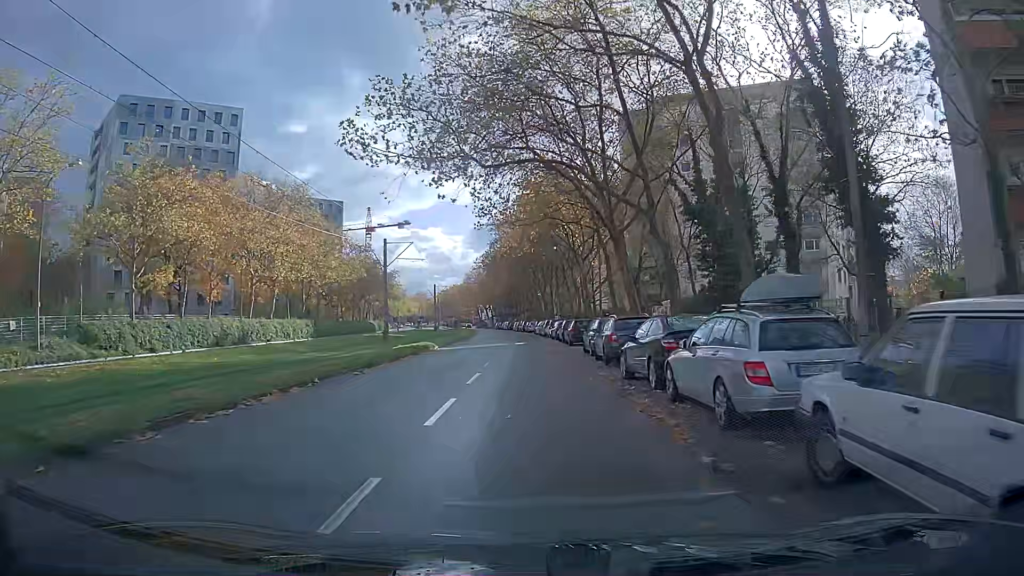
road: tertiary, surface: asphalt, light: Day
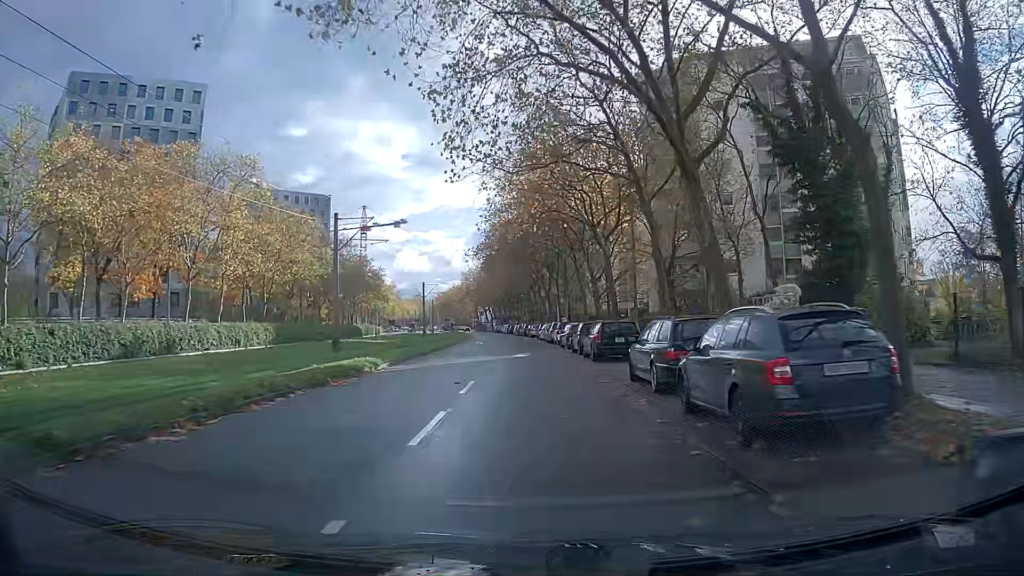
(+0.1, +13.0) m; 0°
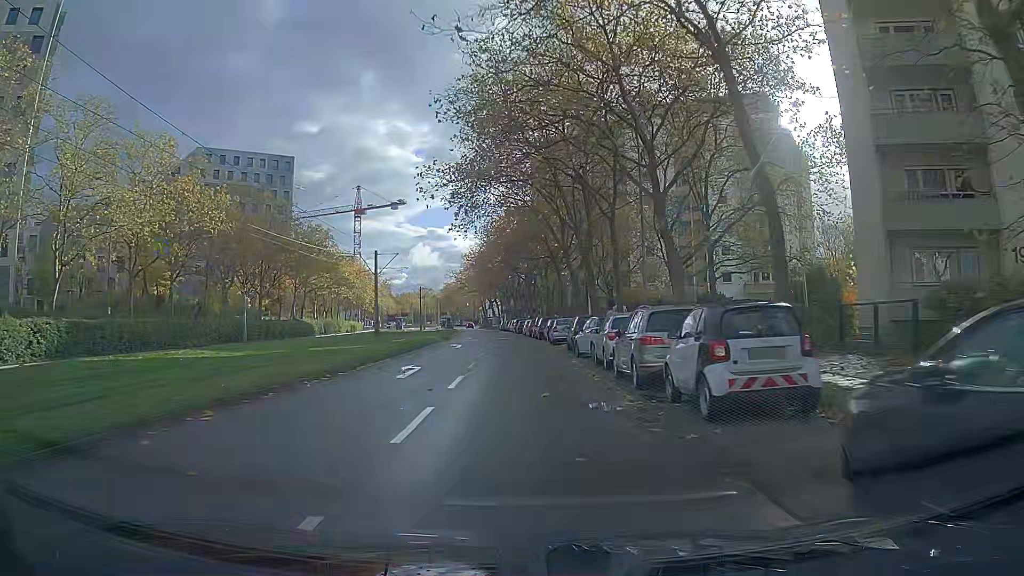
(-0.3, +35.6) m; -1°
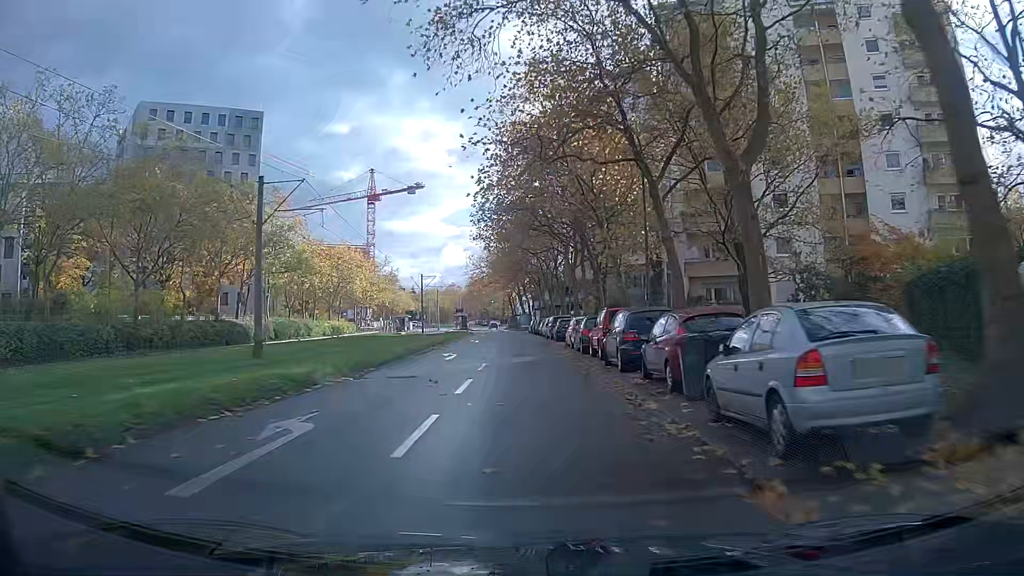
(-0.9, +30.4) m; -3°
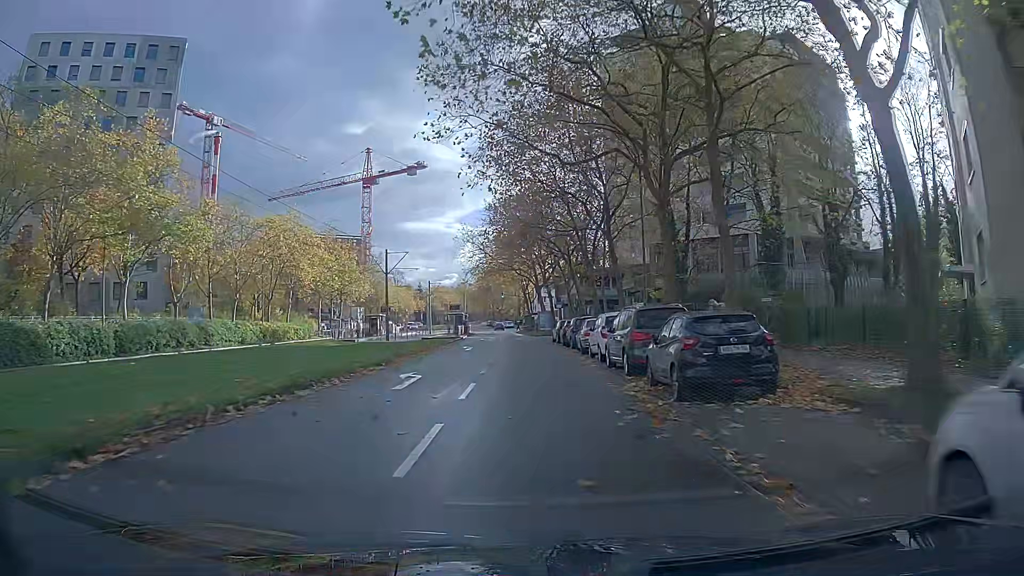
(-0.1, +30.3) m; -1°
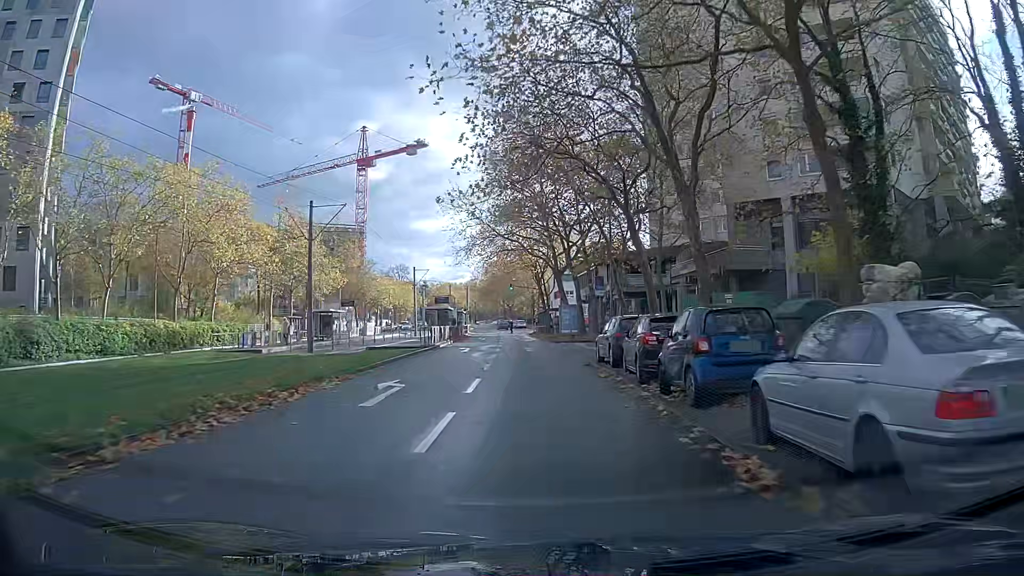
(-0.3, +22.6) m; -1°
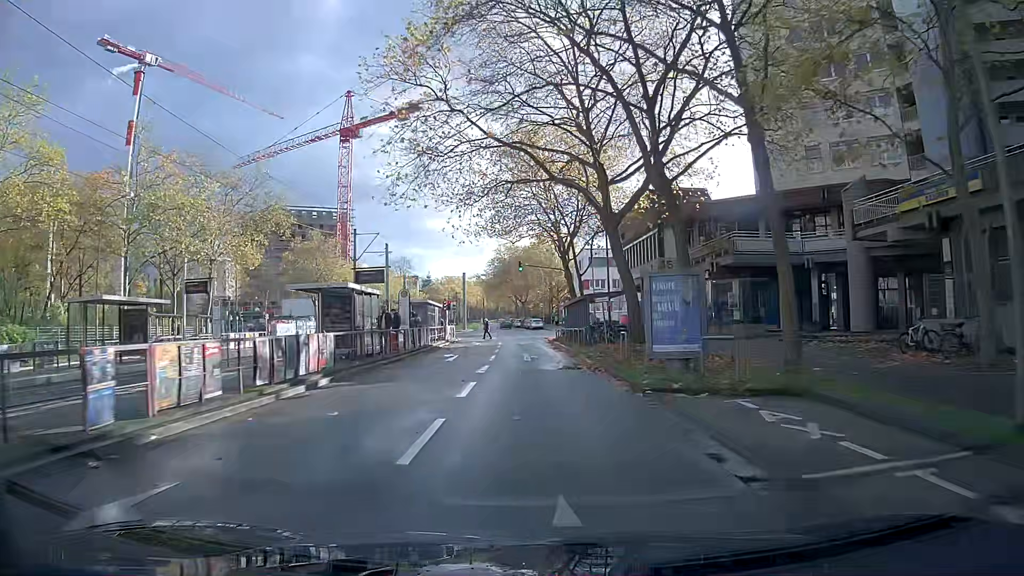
(-0.4, +30.2) m; -2°
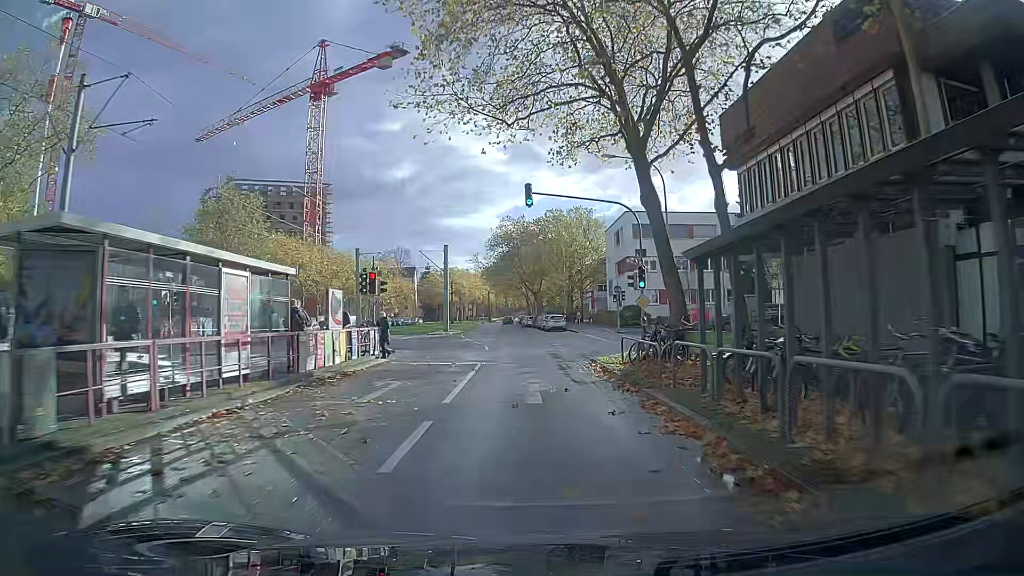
(-0.3, +30.0) m; -1°
(0, +10) (0, +20) (-1, +30) (-1, +40) (-1, +50) (-2, +60) (-2, +70) (-3, +80) (-4, +90) (-4, +100) m
